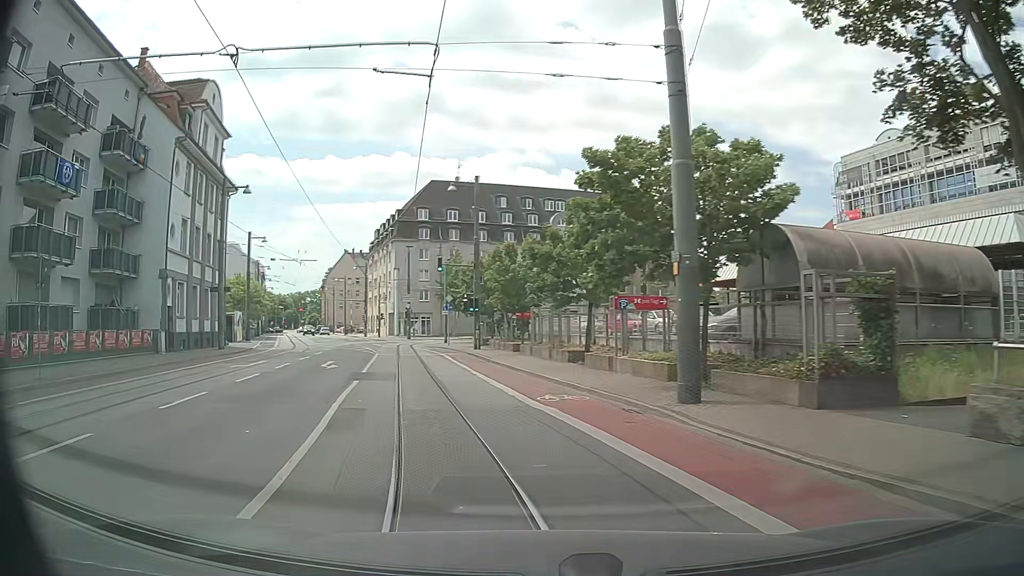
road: secondary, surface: asphalt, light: Day
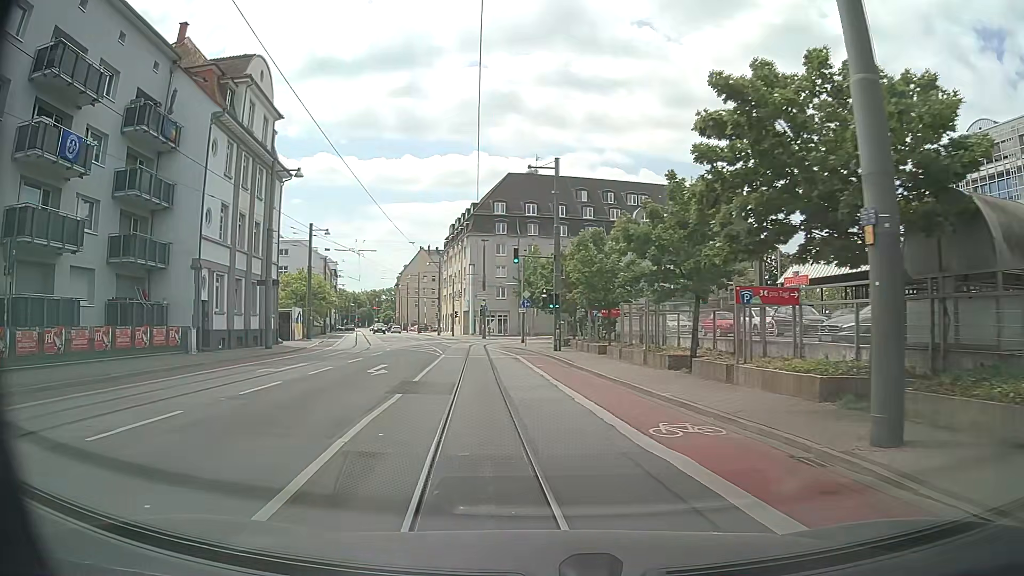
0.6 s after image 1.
(-0.3, +4.5) m; -6°
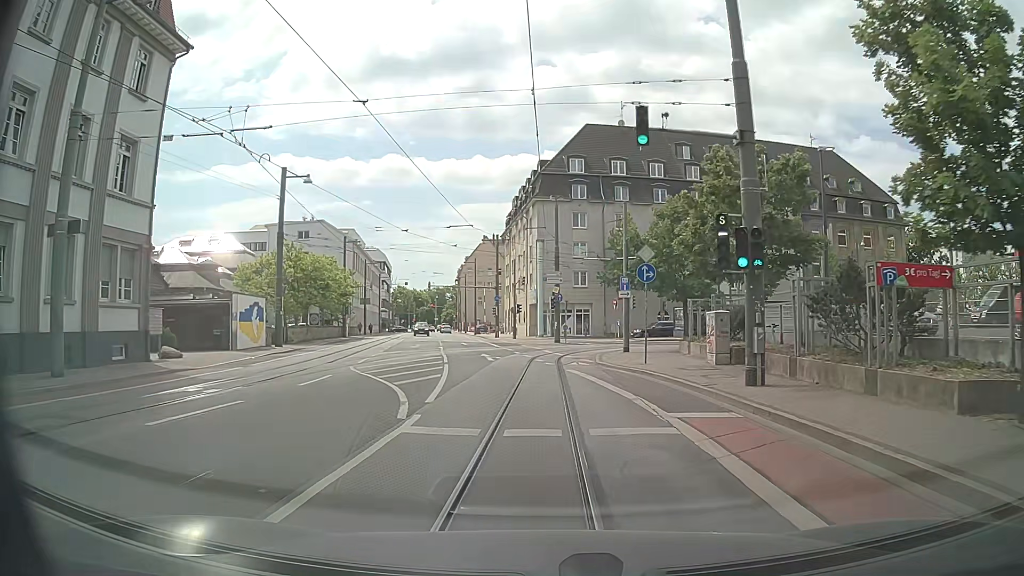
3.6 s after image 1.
(-1.8, +23.6) m; -6°
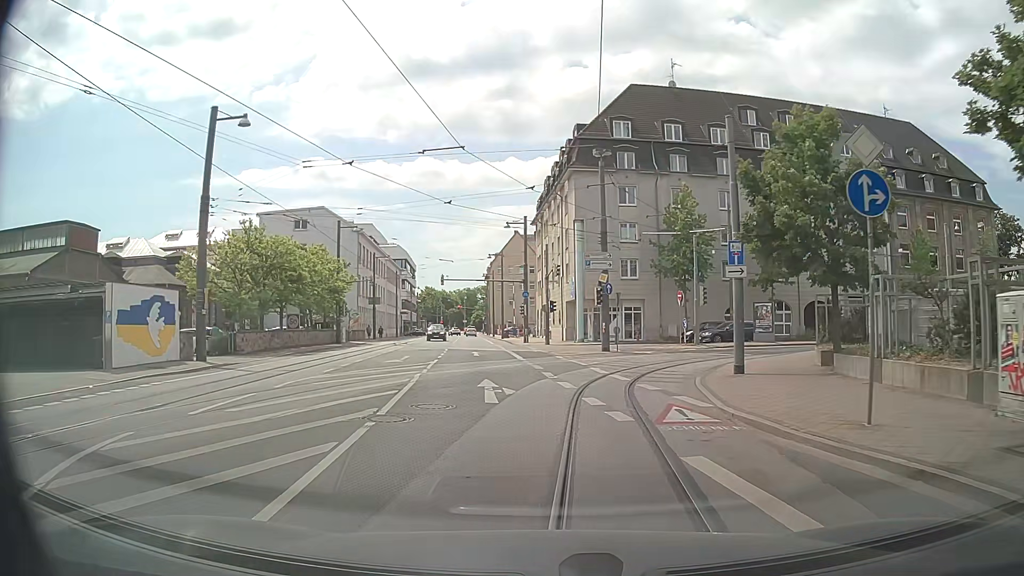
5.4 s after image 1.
(-0.3, +13.2) m; -3°
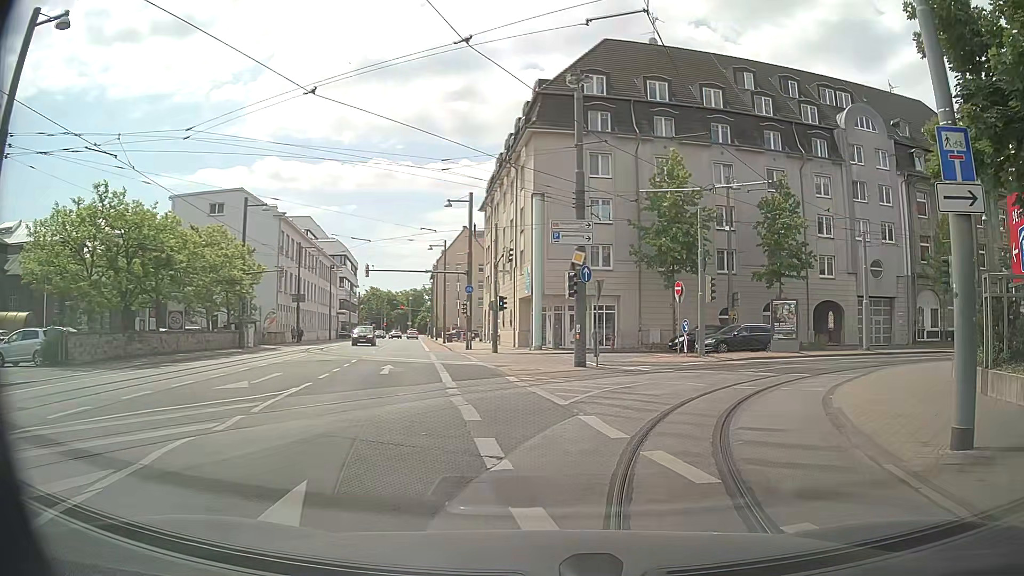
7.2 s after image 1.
(+0.1, +11.1) m; +5°
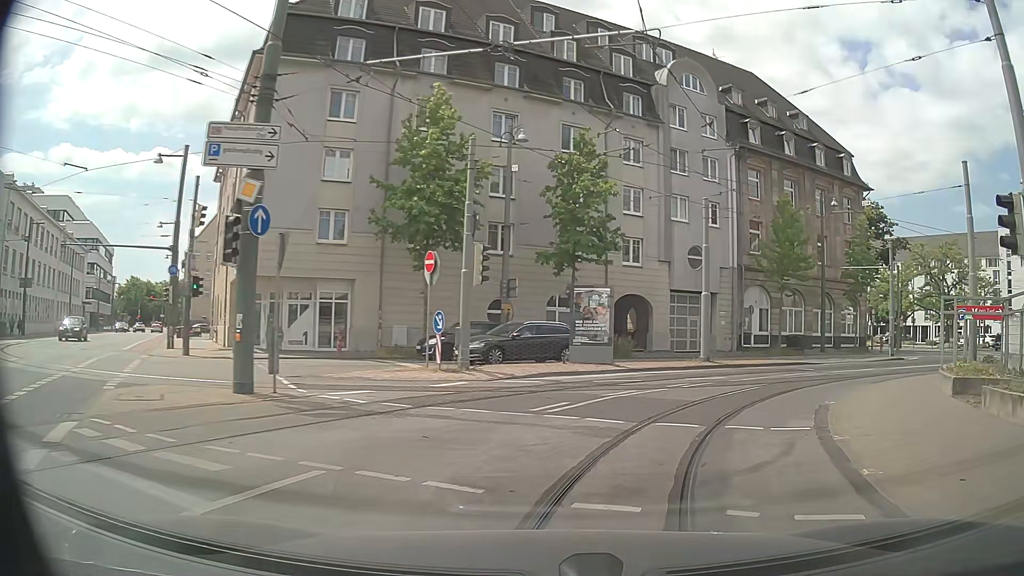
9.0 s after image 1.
(+1.9, +10.7) m; +22°
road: residential
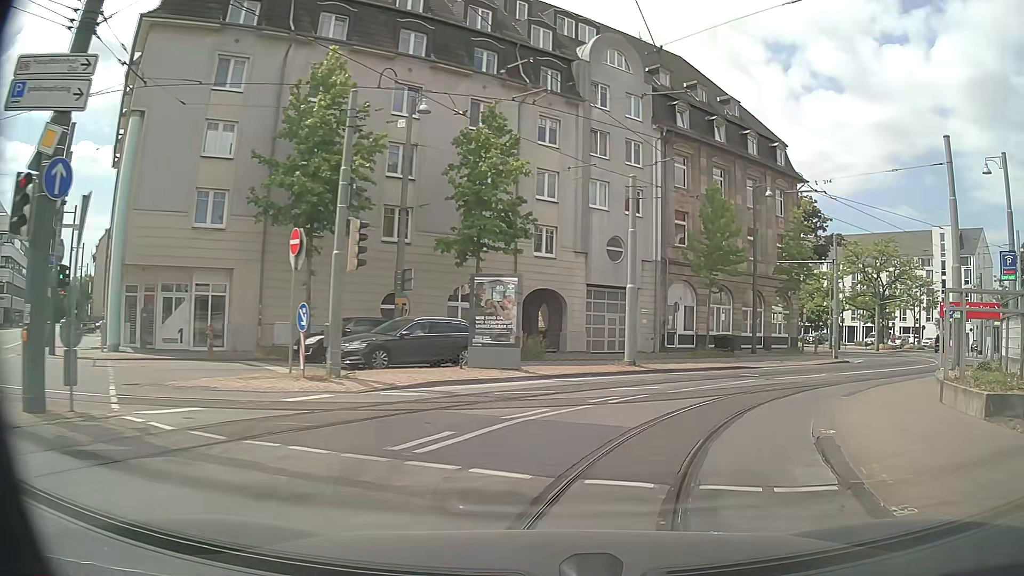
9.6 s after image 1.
(+0.1, +3.8) m; +5°
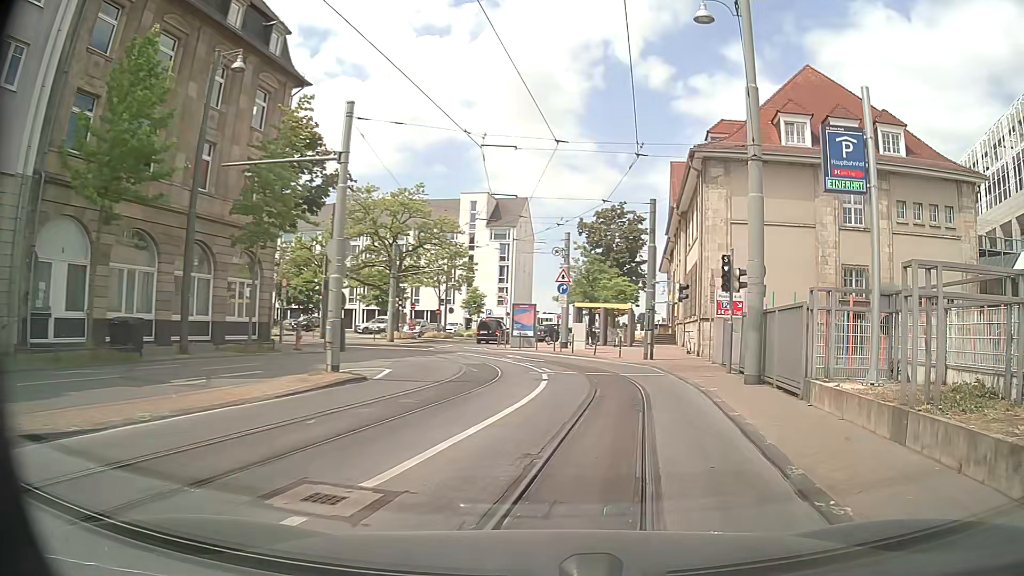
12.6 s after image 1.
(+7.0, +18.0) m; +44°
